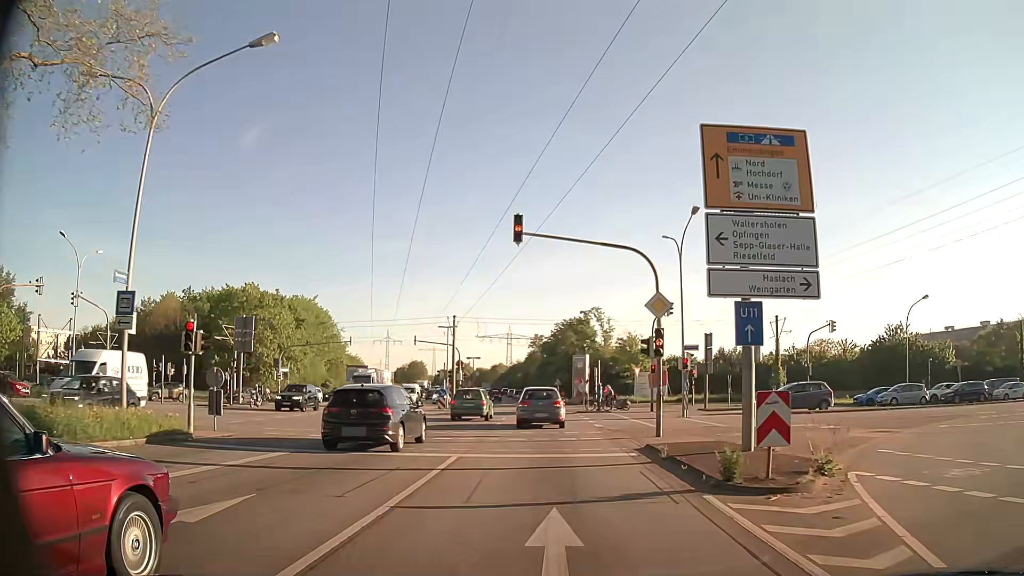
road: primary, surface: asphalt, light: Day
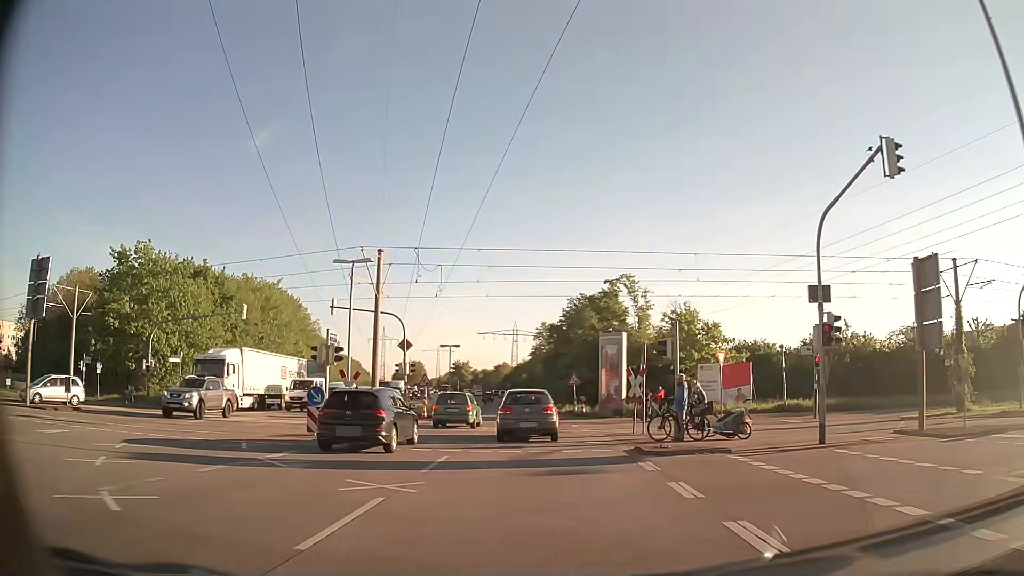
(+0.1, +26.3) m; 0°
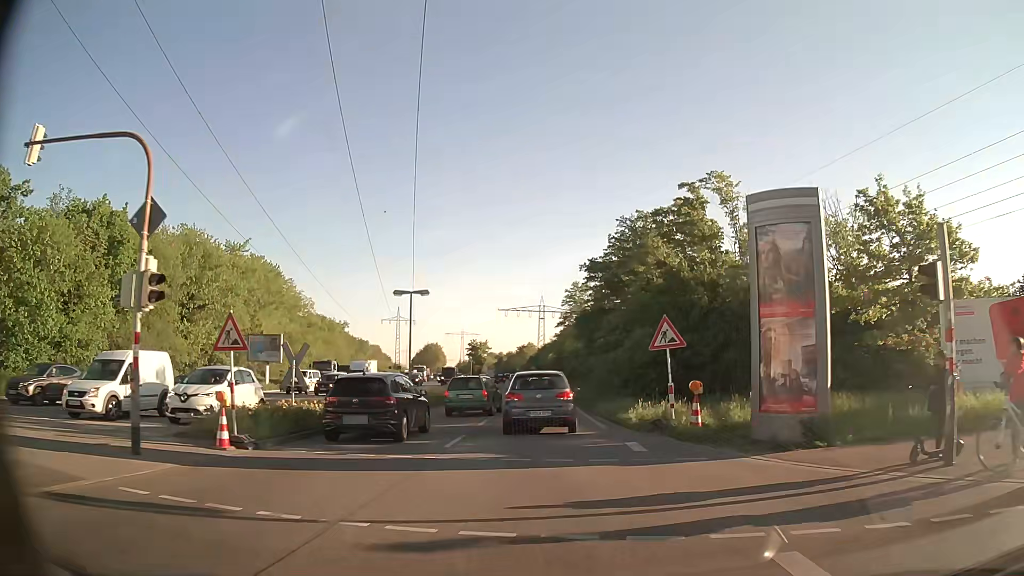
(-0.5, +25.4) m; -2°
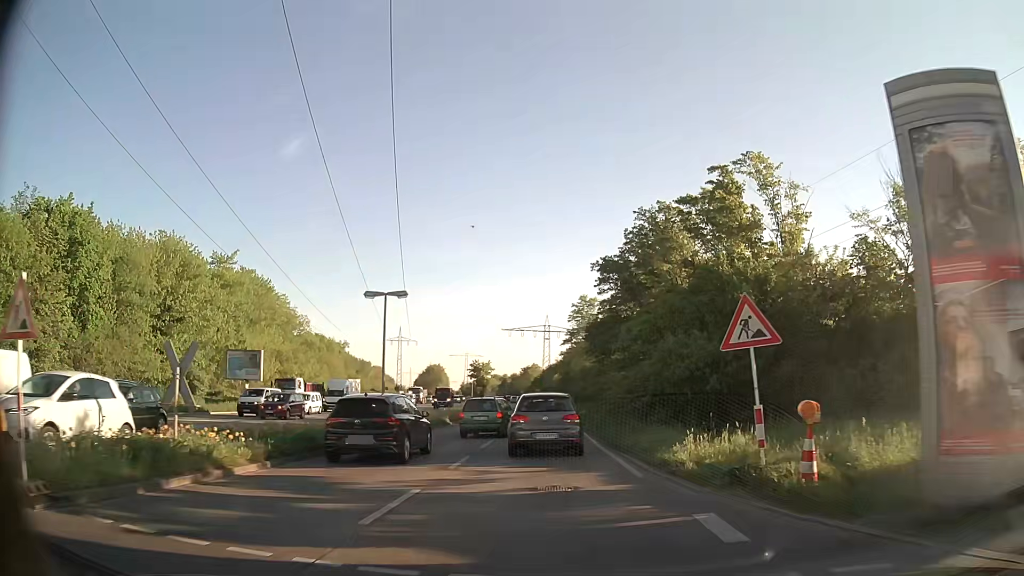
(-0.1, +6.1) m; -1°
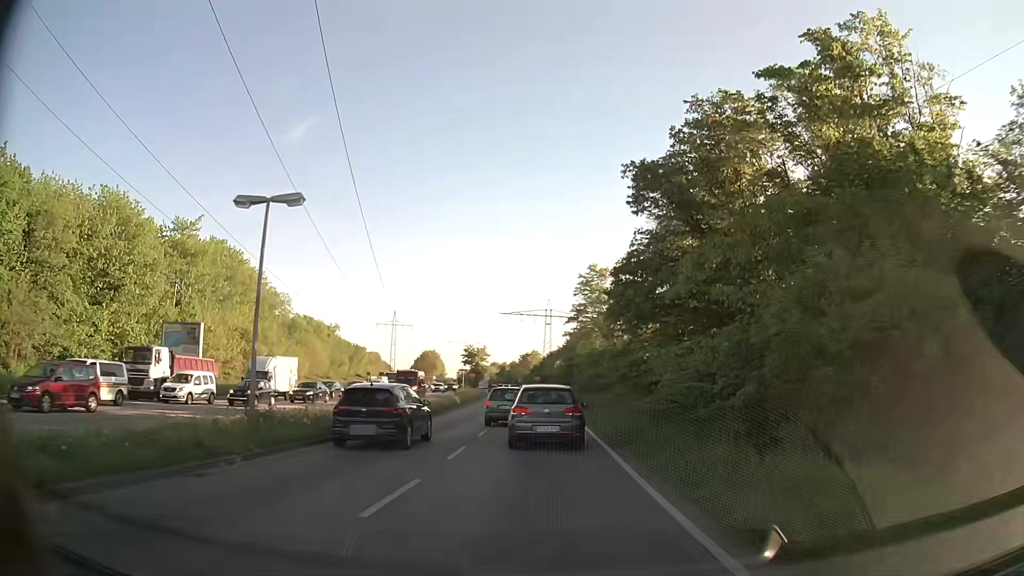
(-0.1, +11.9) m; 0°
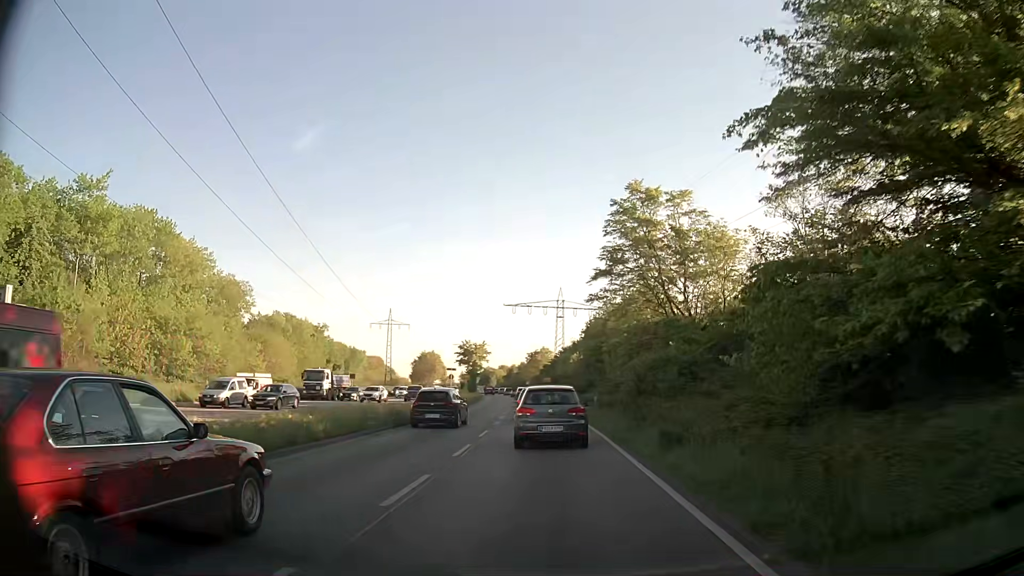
(-0.4, +23.3) m; -2°
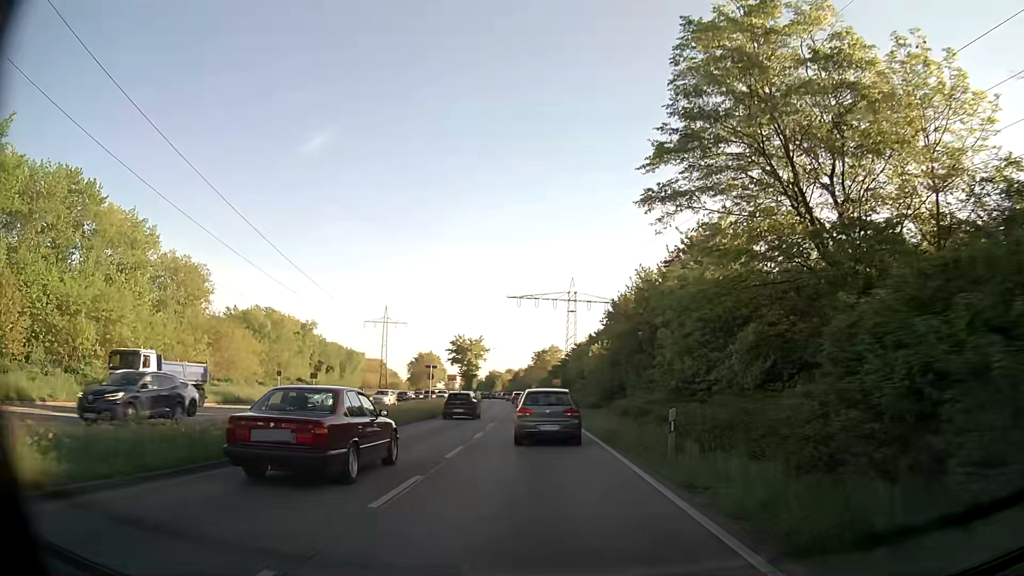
(-0.1, +18.4) m; -1°
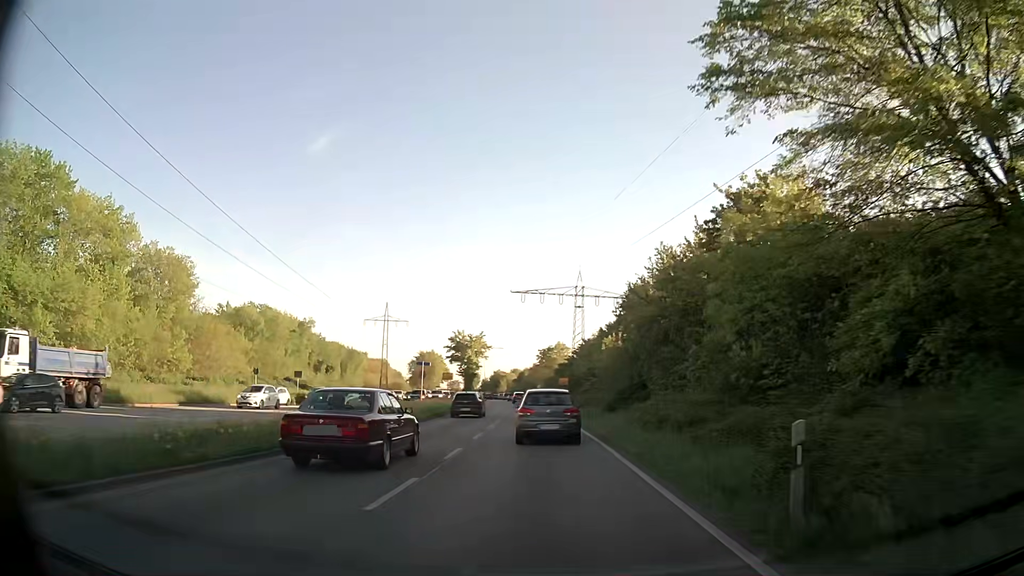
(0.0, +6.5) m; -1°
